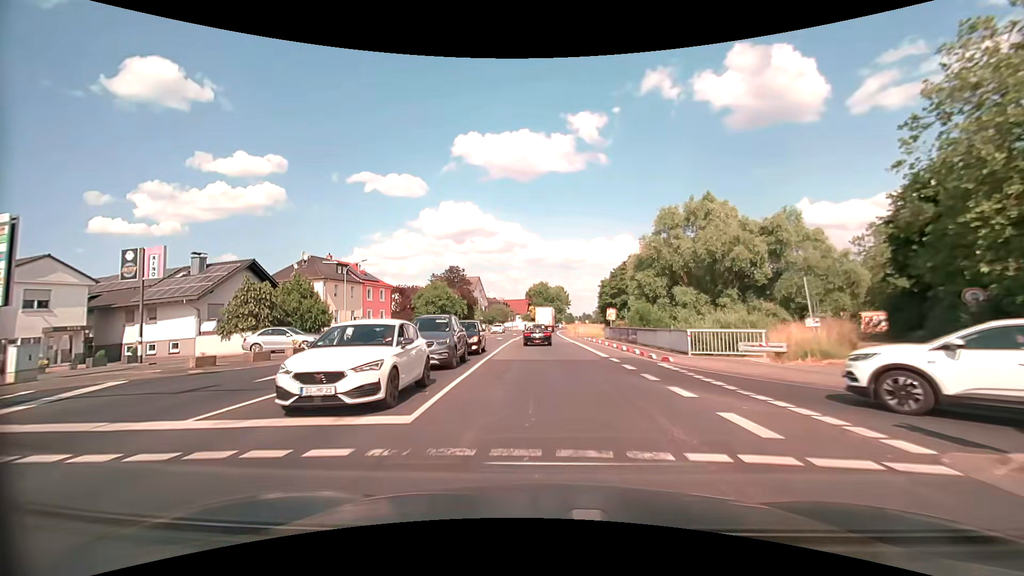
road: secondary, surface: asphalt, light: Day
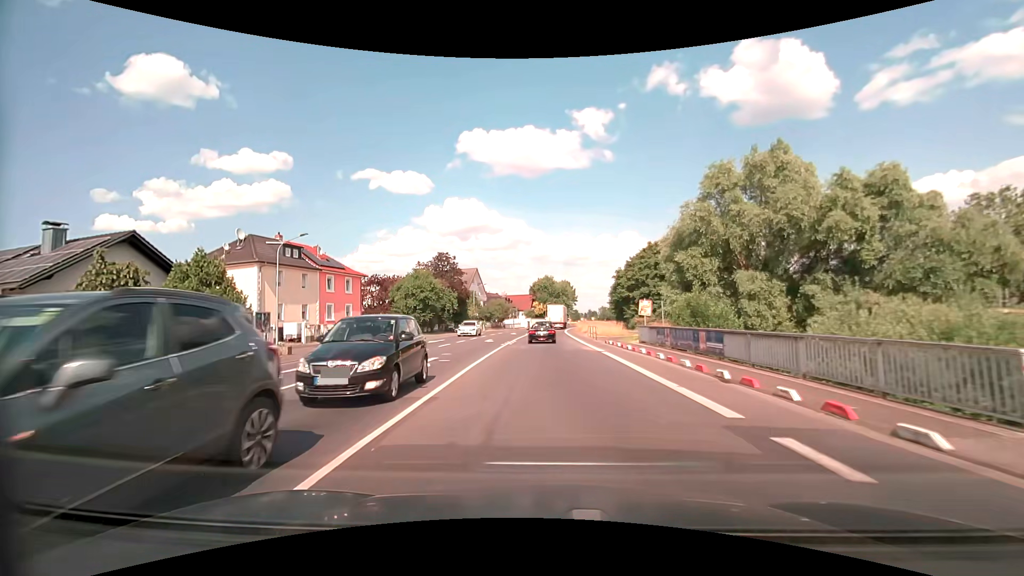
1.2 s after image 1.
(0.0, +13.3) m; 0°
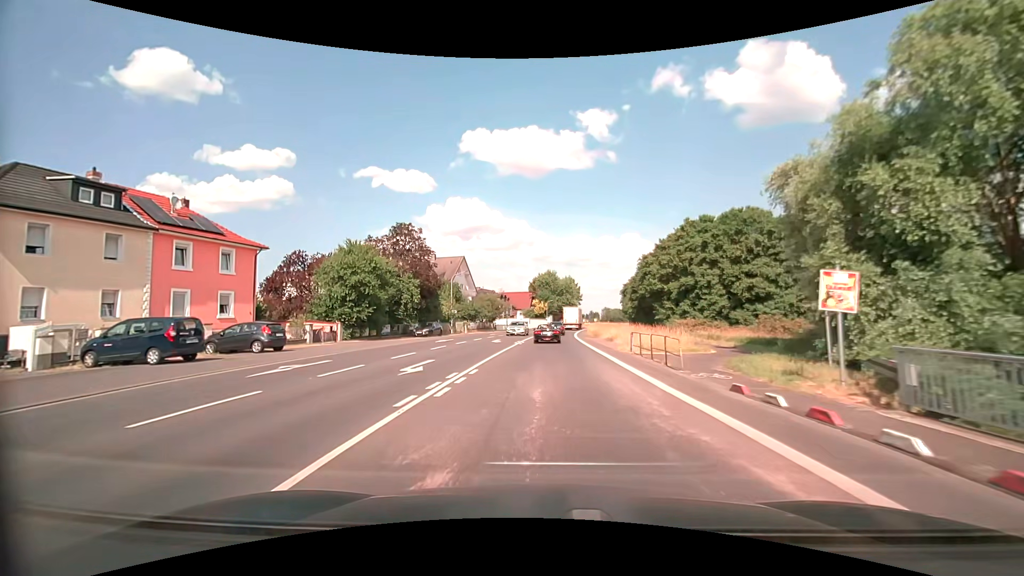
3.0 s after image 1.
(-0.1, +21.2) m; 0°
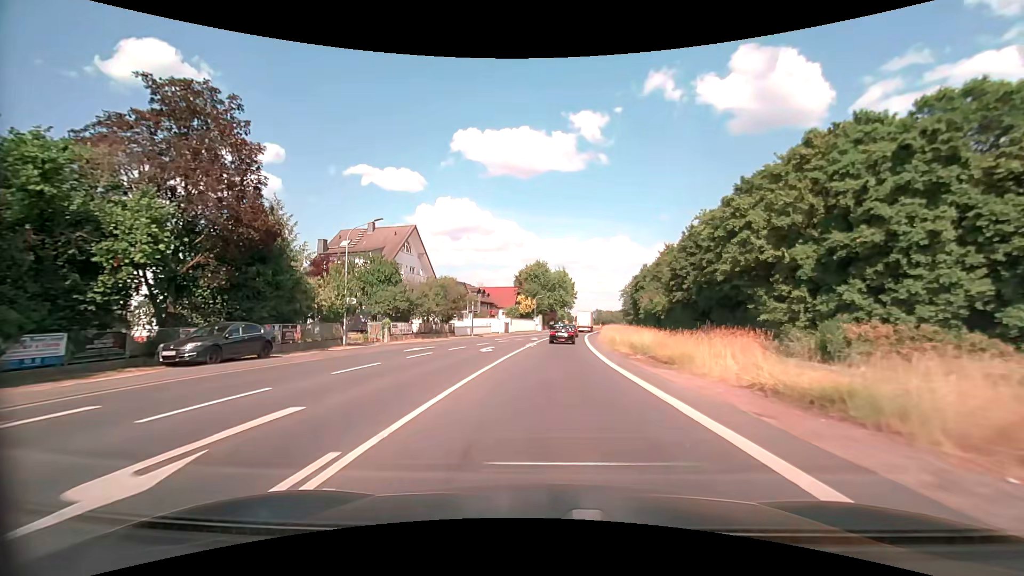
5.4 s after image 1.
(+0.2, +30.1) m; +1°
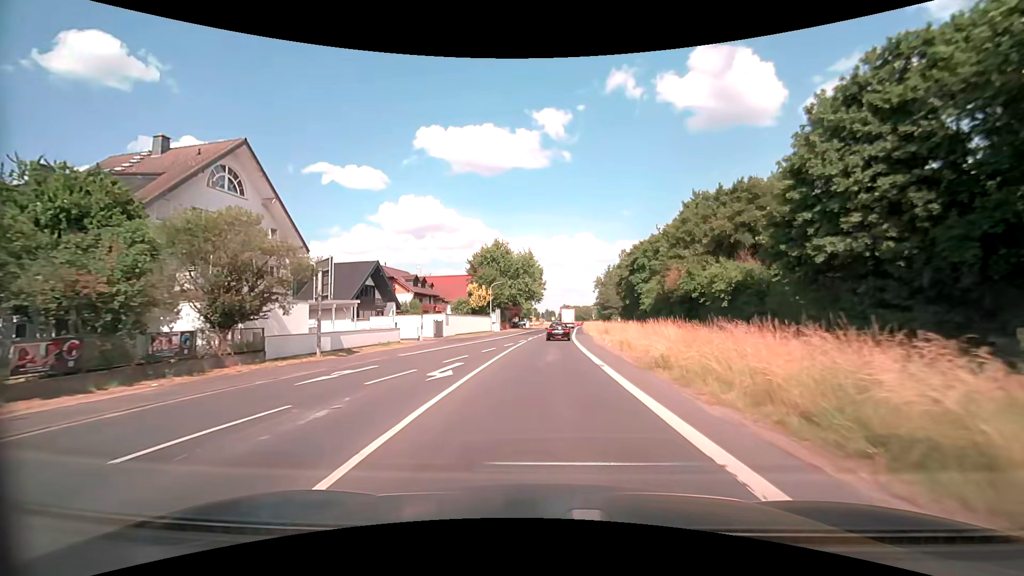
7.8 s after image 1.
(+1.1, +30.8) m; +4°
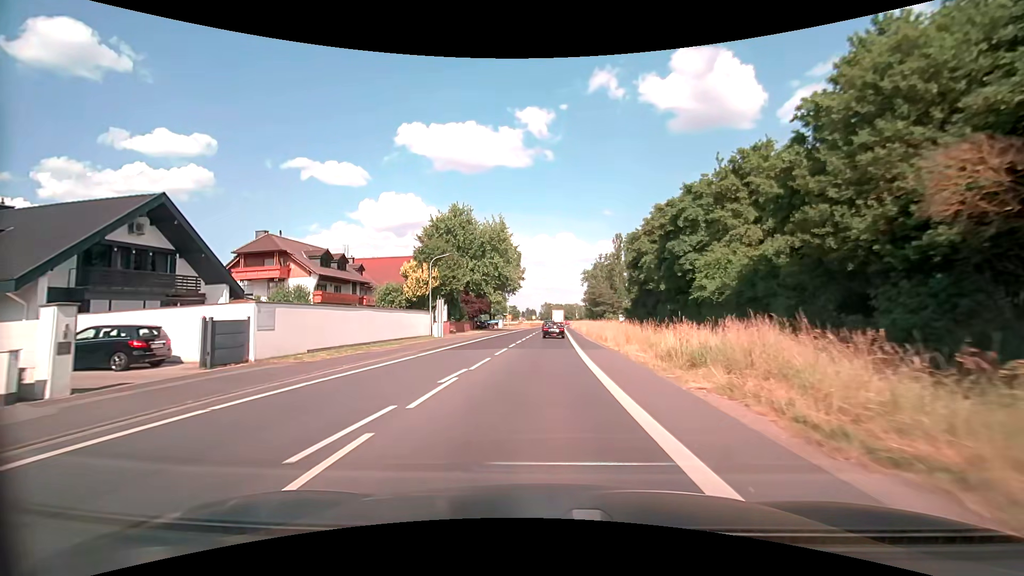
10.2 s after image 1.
(+0.8, +30.2) m; +3°
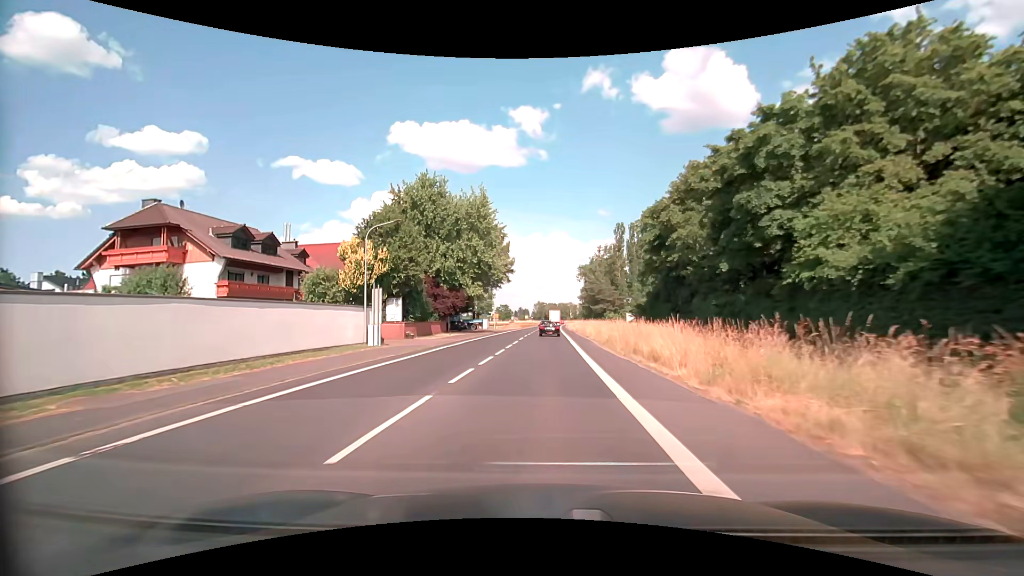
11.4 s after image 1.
(+0.1, +15.3) m; +1°
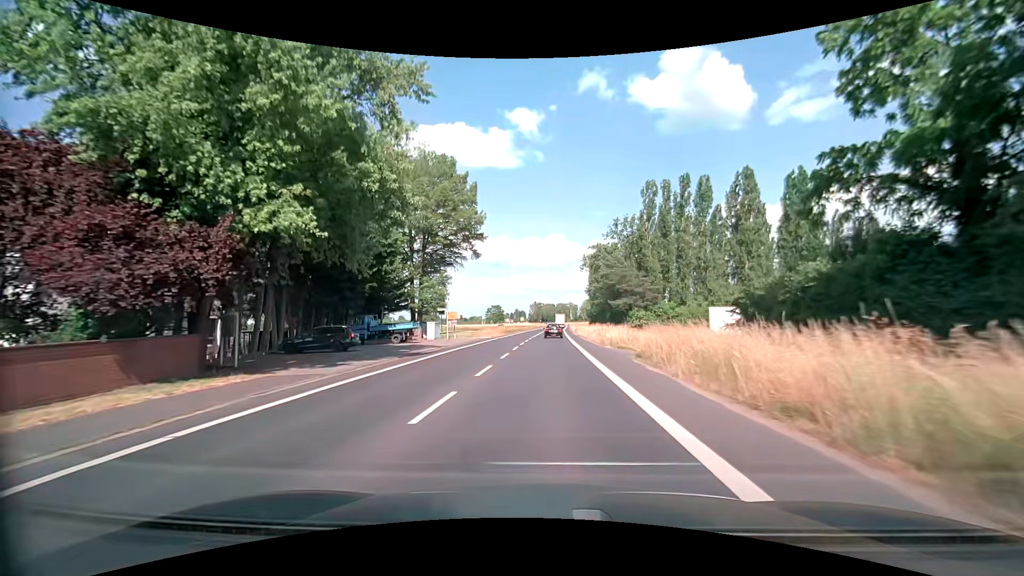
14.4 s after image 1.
(+0.5, +39.9) m; 0°
(0, +10) (0, +20) (0, +30) (+1, +40) (+1, +50) (+1, +60) (+2, +70) (+2, +80) (+2, +90) (+3, +100) m
